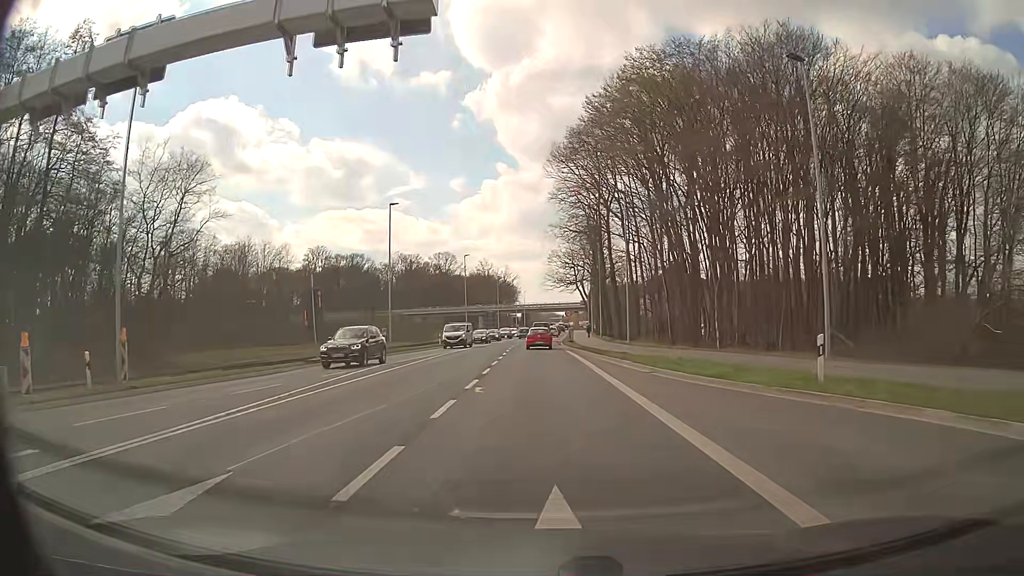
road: secondary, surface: asphalt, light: Day
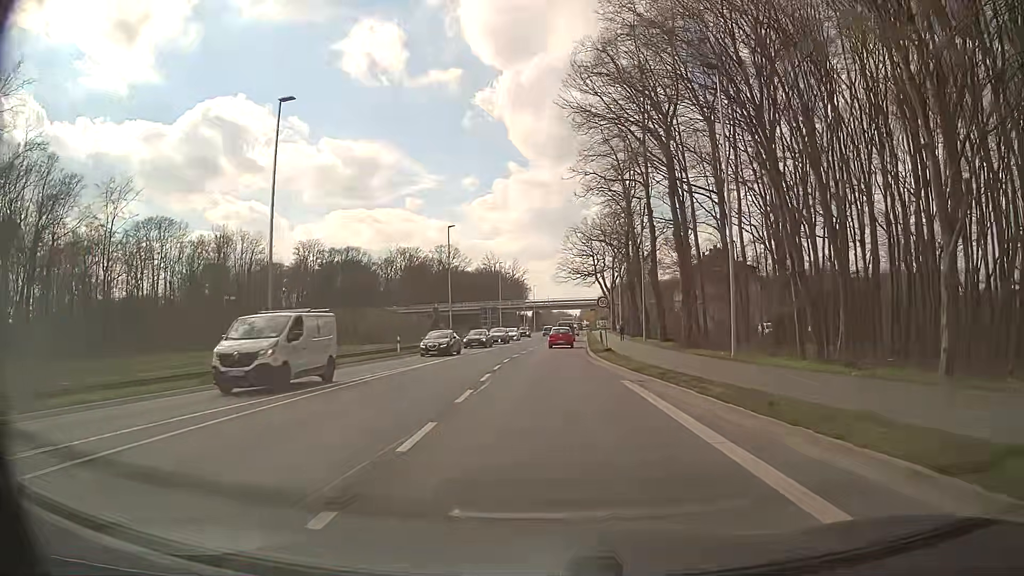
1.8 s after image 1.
(-0.3, +23.1) m; -1°
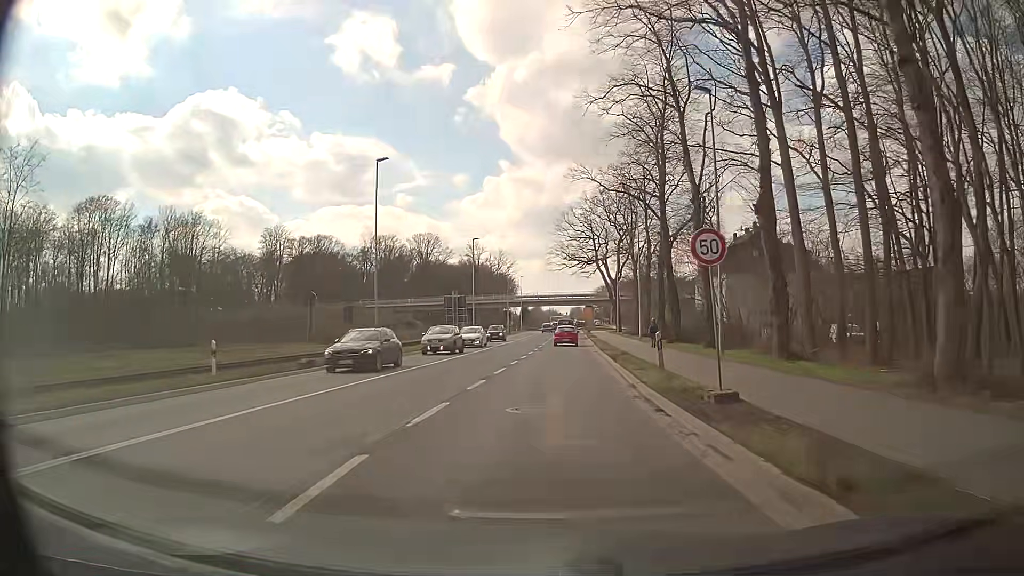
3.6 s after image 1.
(+0.3, +23.0) m; +1°
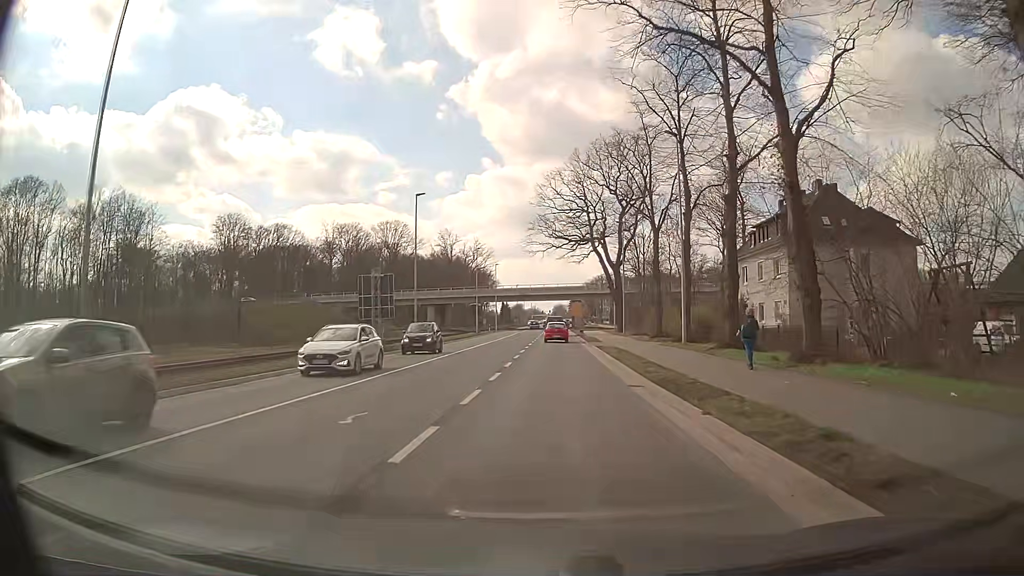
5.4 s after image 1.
(+0.3, +22.9) m; +1°
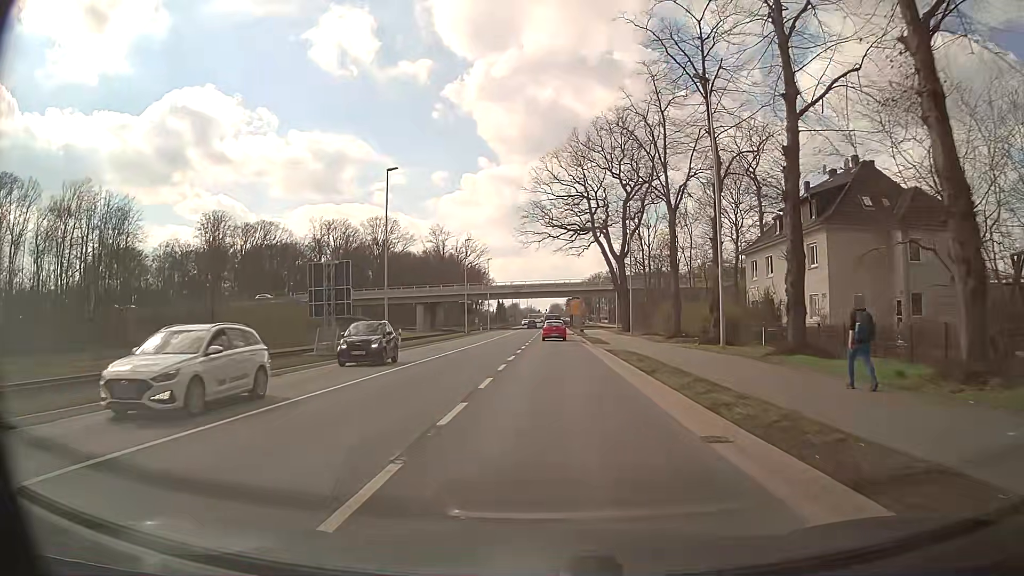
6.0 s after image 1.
(+0.1, +7.6) m; +1°
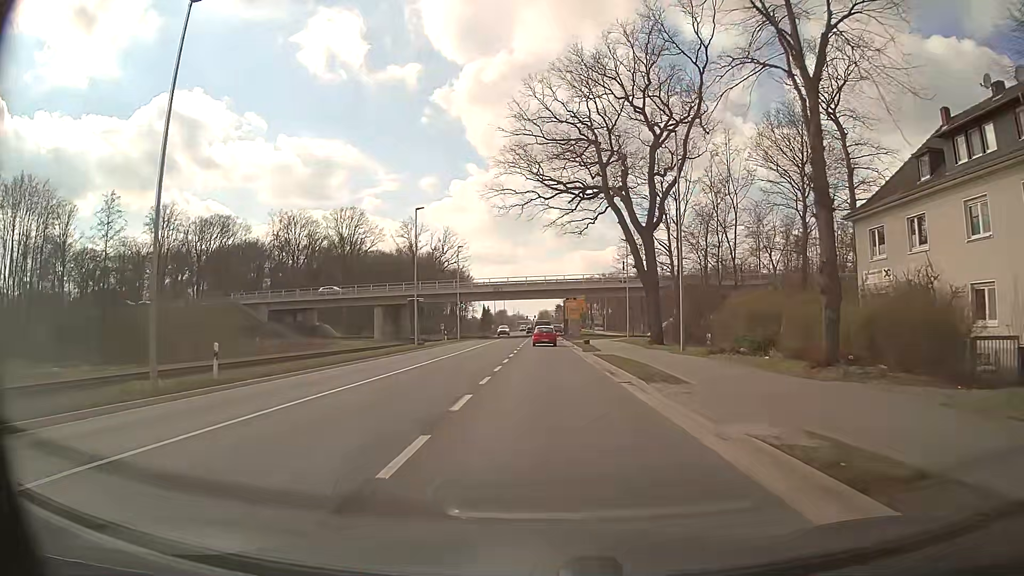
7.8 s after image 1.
(+0.2, +22.8) m; +1°
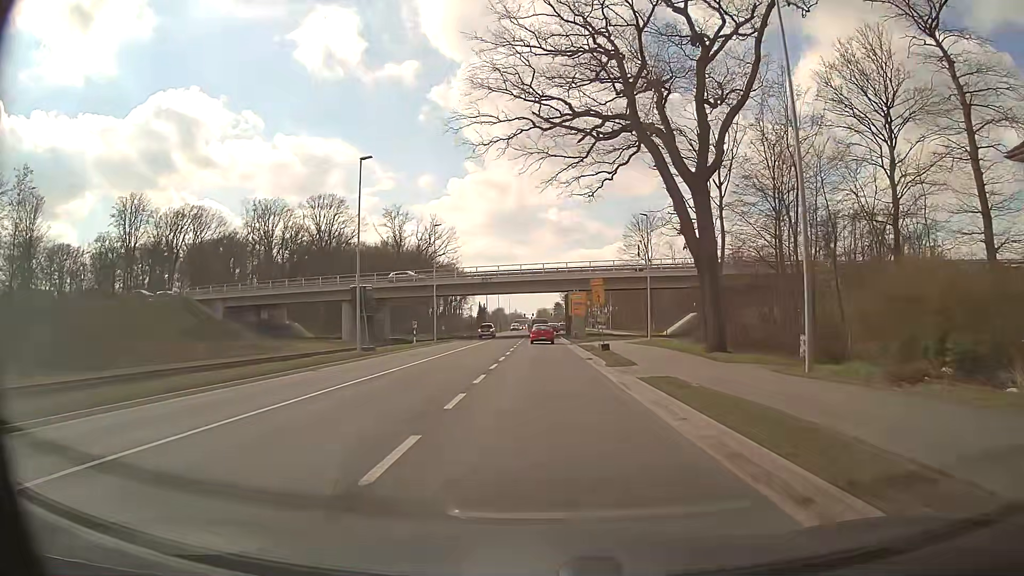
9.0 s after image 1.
(0.0, +15.2) m; +1°
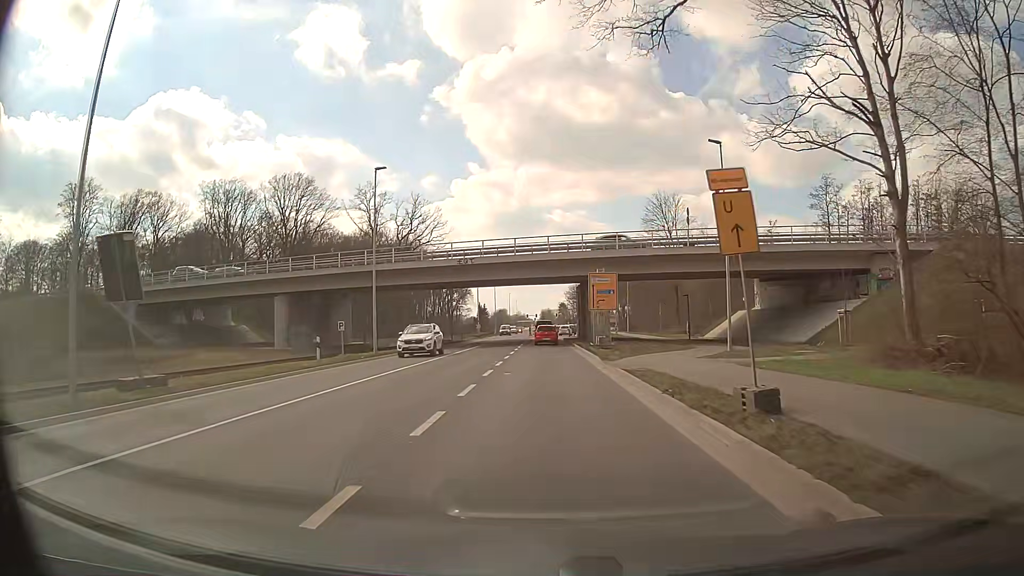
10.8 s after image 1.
(-0.3, +22.8) m; -1°
(0, +10) (0, +20) (0, +30) (0, +40) (0, +50) (0, +60) (0, +70) (0, +80) (+1, +90) (+3, +100) m
